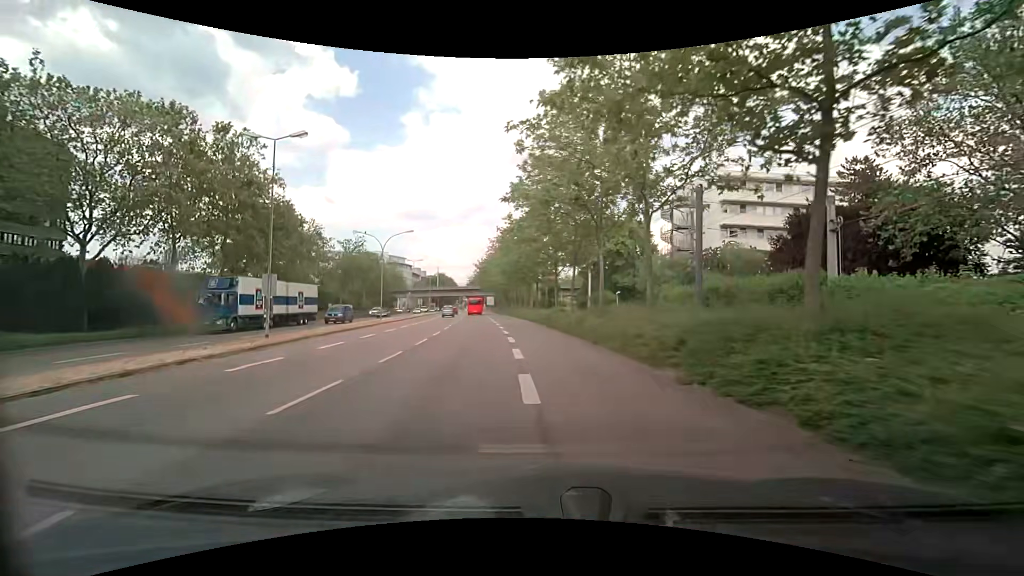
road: secondary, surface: asphalt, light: Day
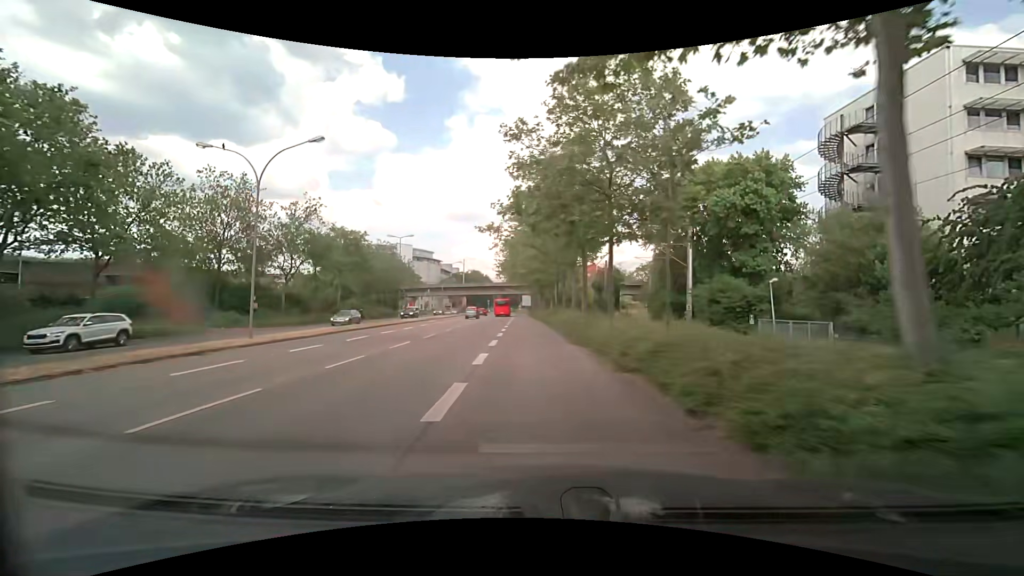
(-1.4, +31.0) m; -6°
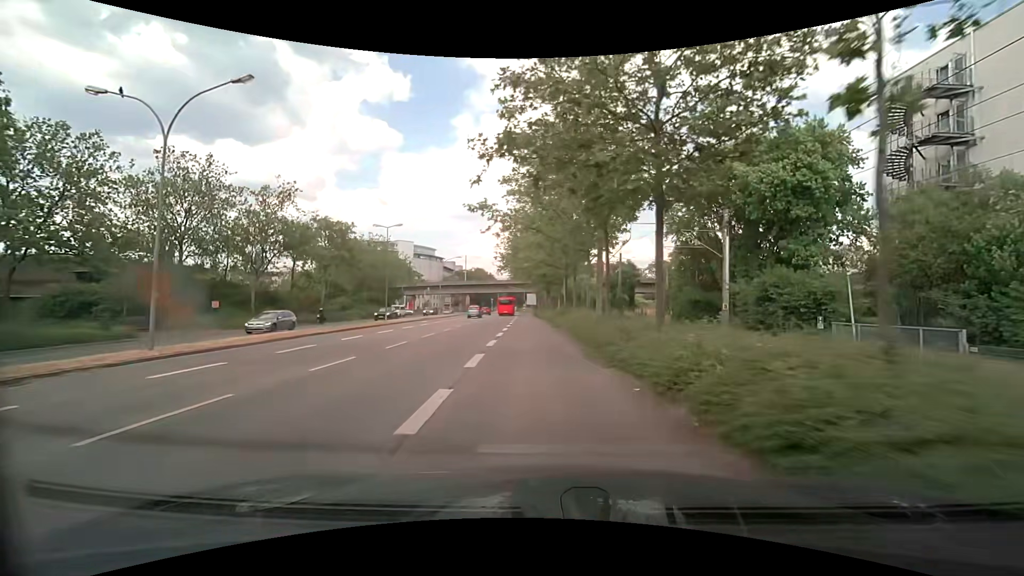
(0.0, +6.6) m; 0°
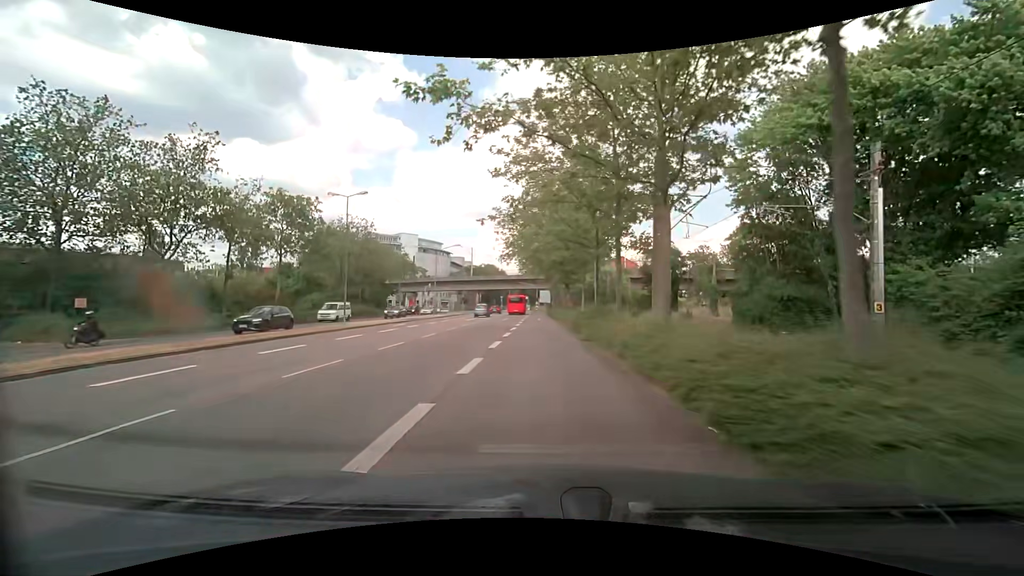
(-0.3, +13.5) m; -2°
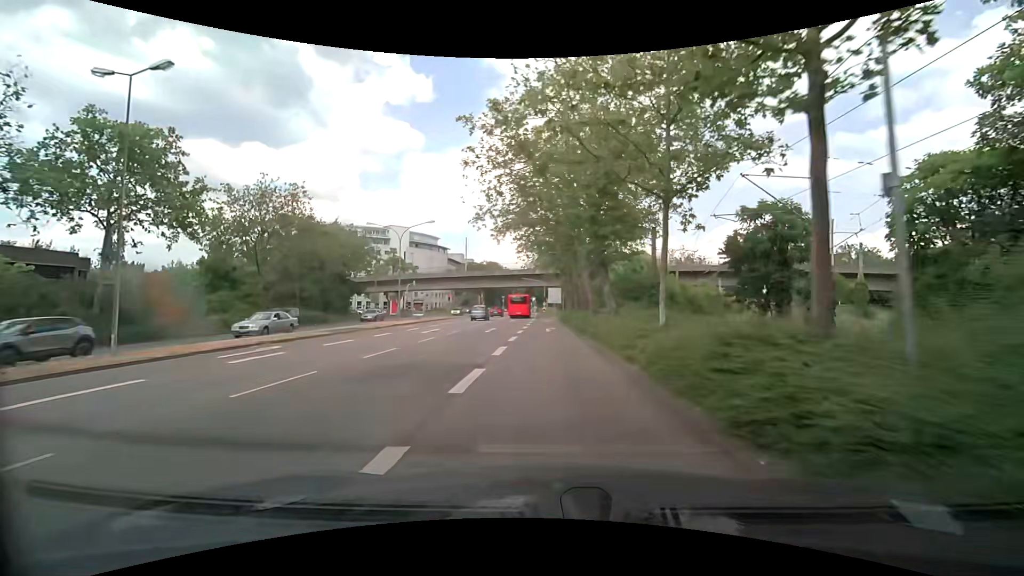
(-0.2, +19.9) m; -1°
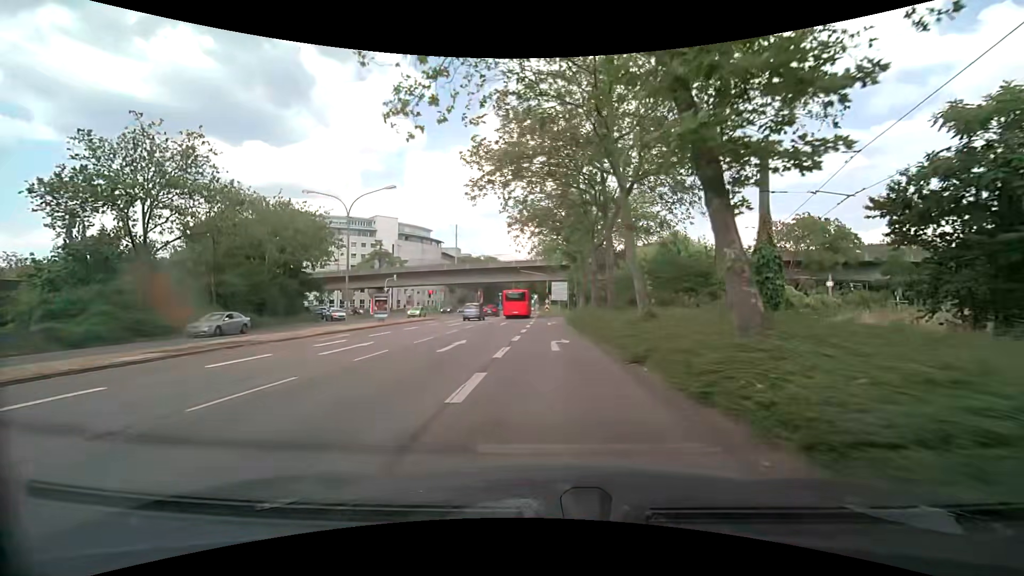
(-0.1, +13.0) m; 0°
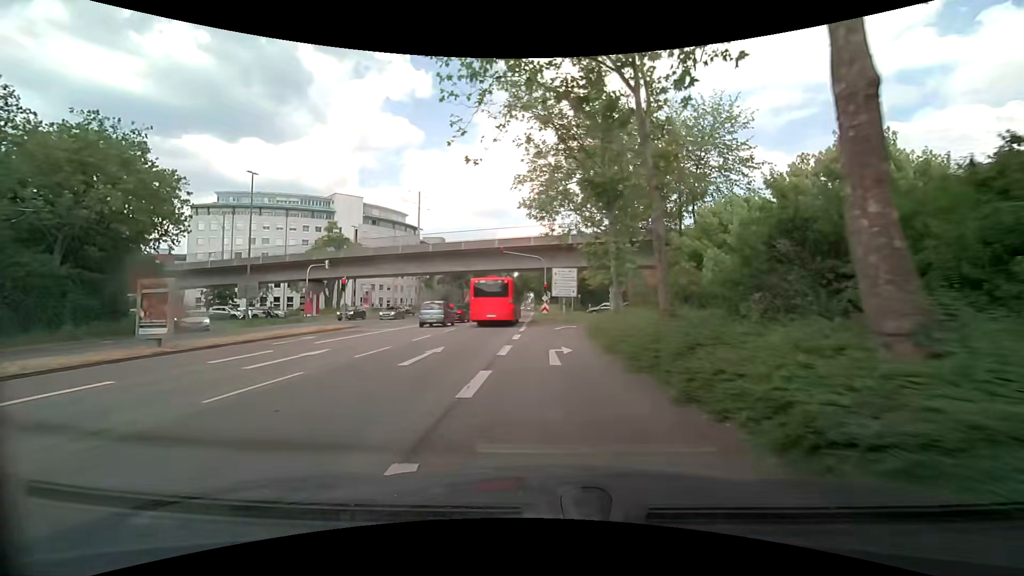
(0.0, +23.6) m; 0°
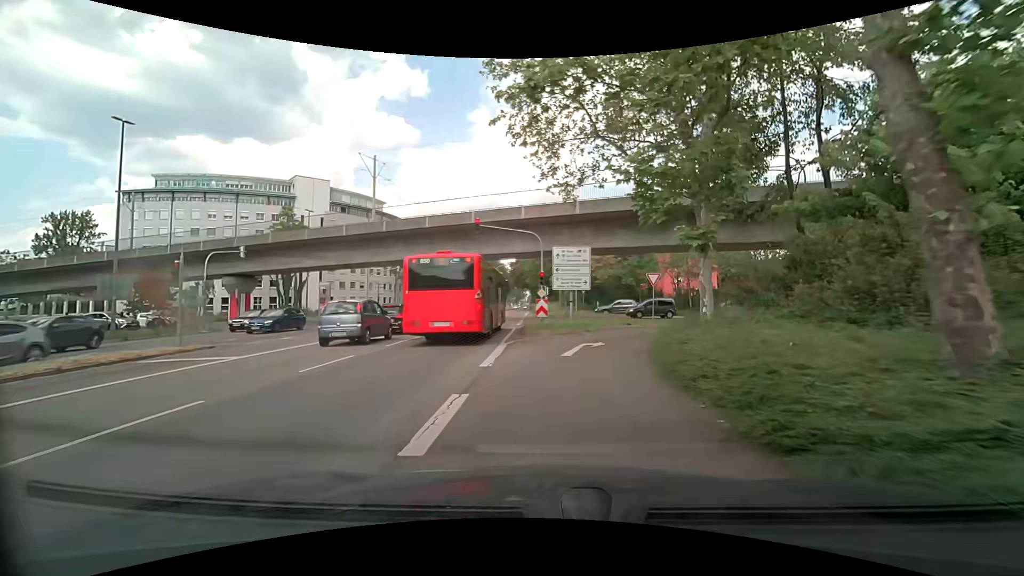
(0.0, +14.5) m; 0°
(0, +10) (+3, +20) (+8, +28) (+17, +33) (+27, +34) (+37, +33) (+47, +32) (+56, +32) (+66, +31) (+76, +31) m
